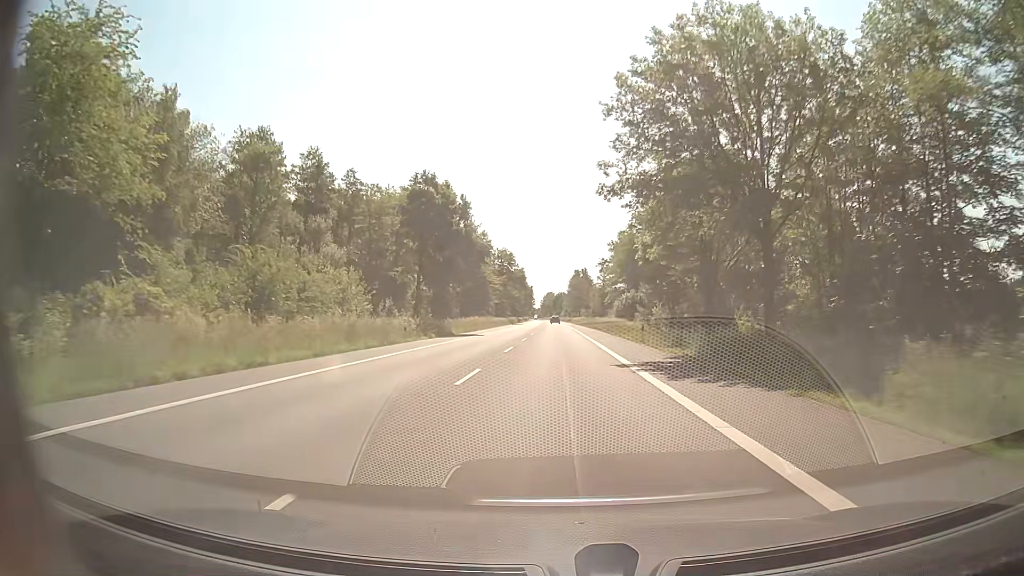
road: secondary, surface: asphalt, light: Day
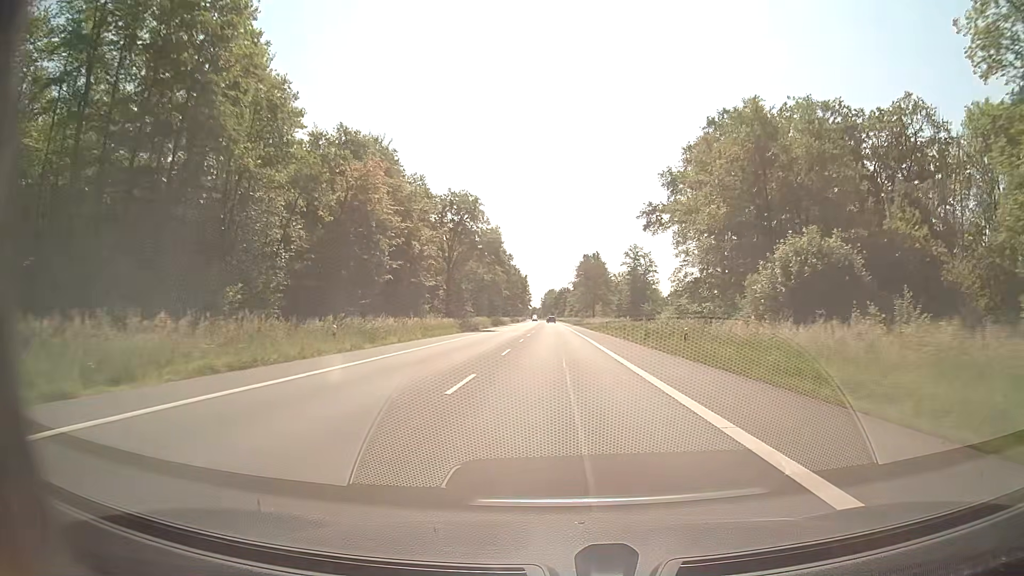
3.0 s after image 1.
(+0.1, +62.9) m; 0°
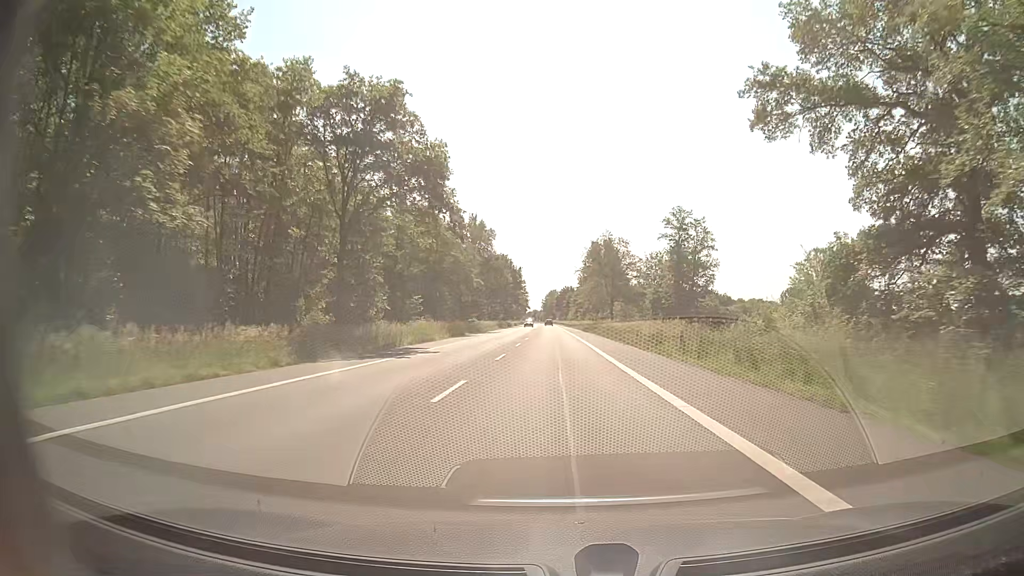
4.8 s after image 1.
(-0.1, +37.6) m; 0°
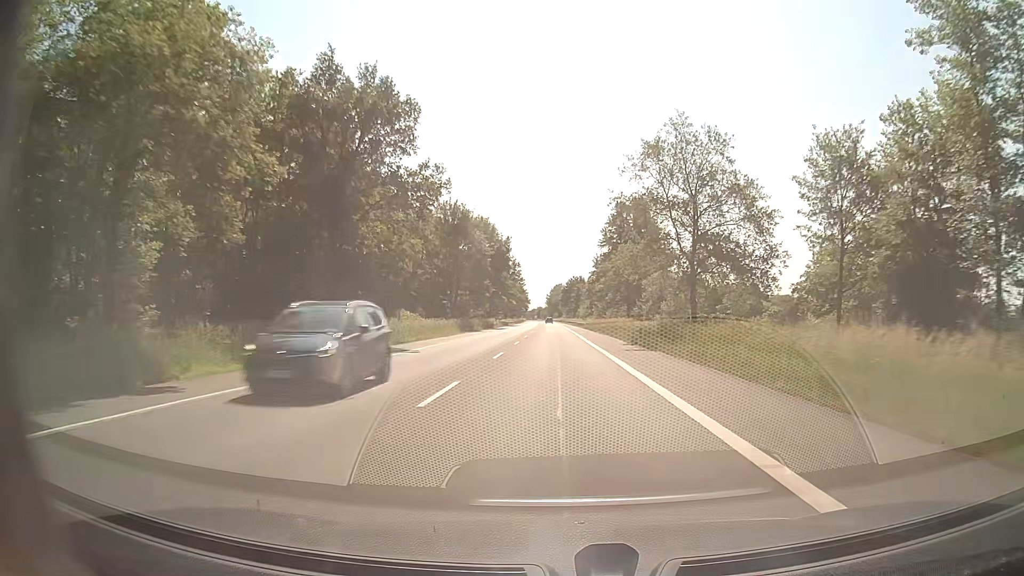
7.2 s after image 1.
(-0.1, +50.1) m; 0°
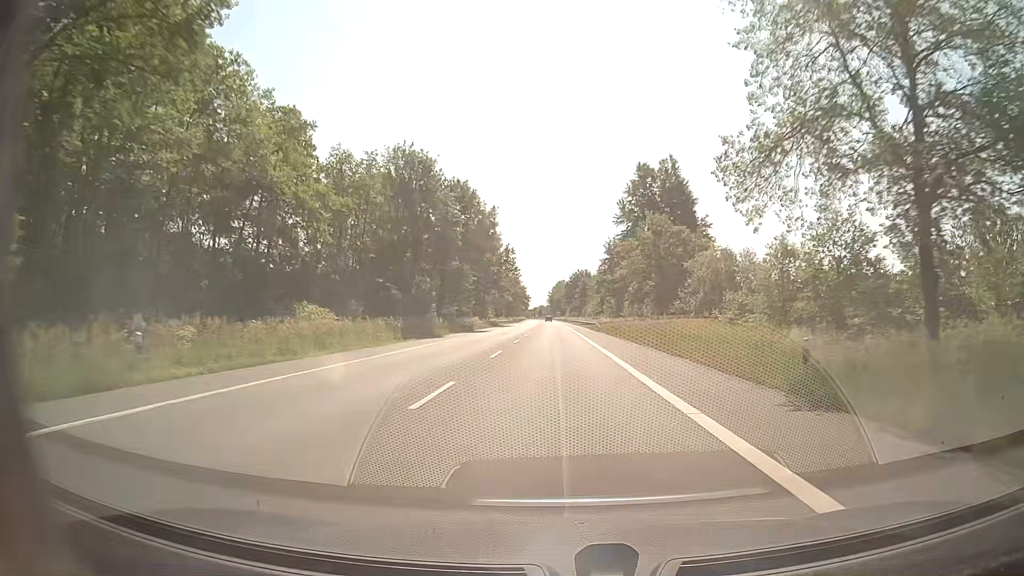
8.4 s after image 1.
(-0.1, +25.0) m; 0°
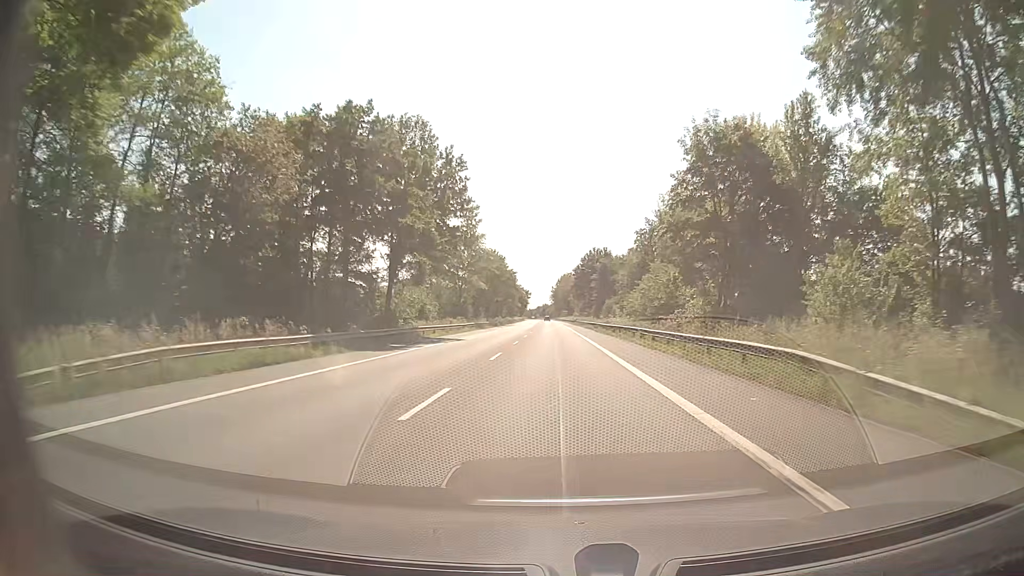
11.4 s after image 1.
(-0.4, +62.5) m; -1°
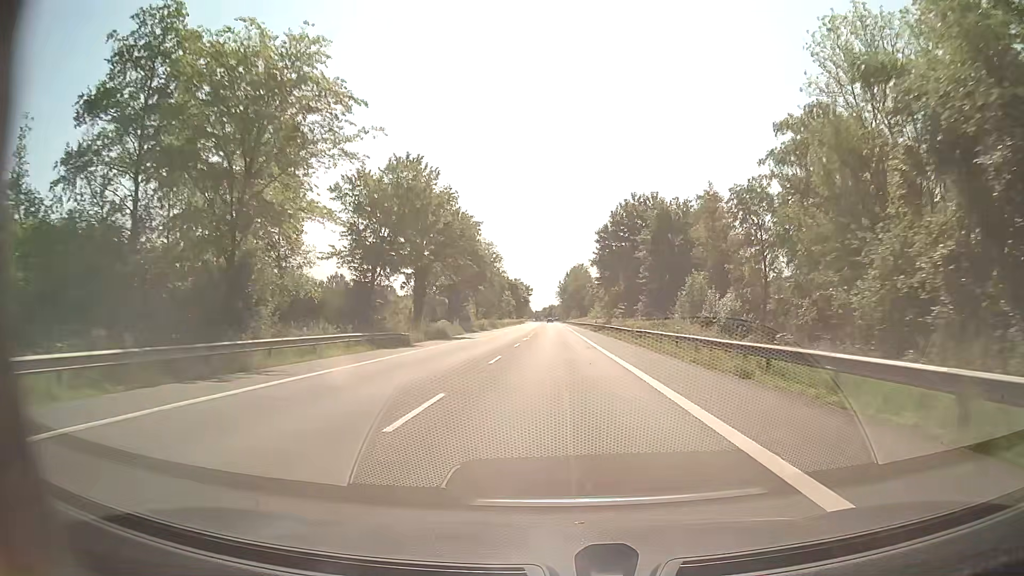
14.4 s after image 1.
(-0.3, +62.5) m; -1°
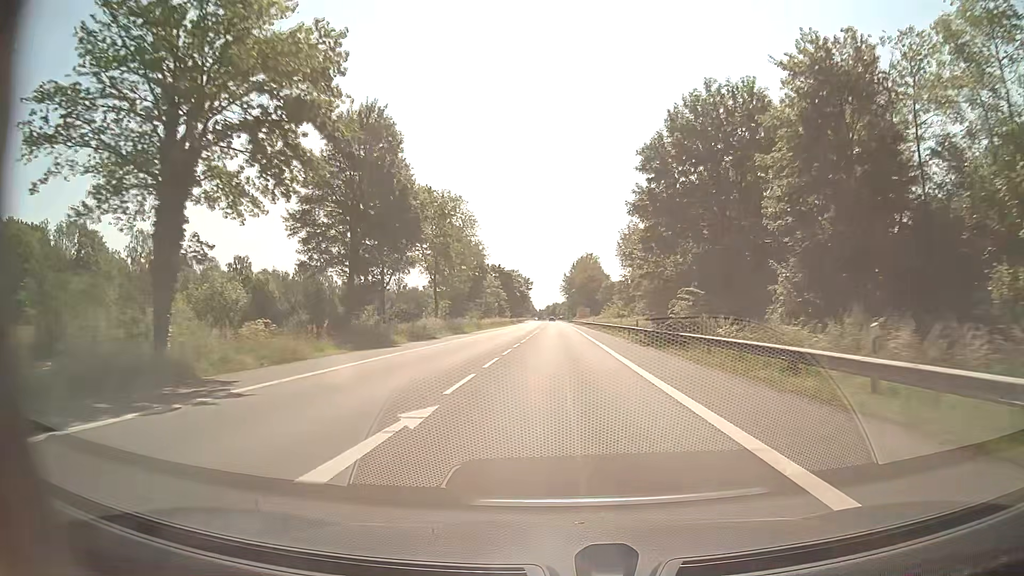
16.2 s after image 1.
(-0.1, +37.5) m; 0°
(0, +10) (0, +20) (0, +30) (0, +40) (0, +50) (0, +60) (-1, +70) (-1, +80) (-1, +90) (-1, +100) m
